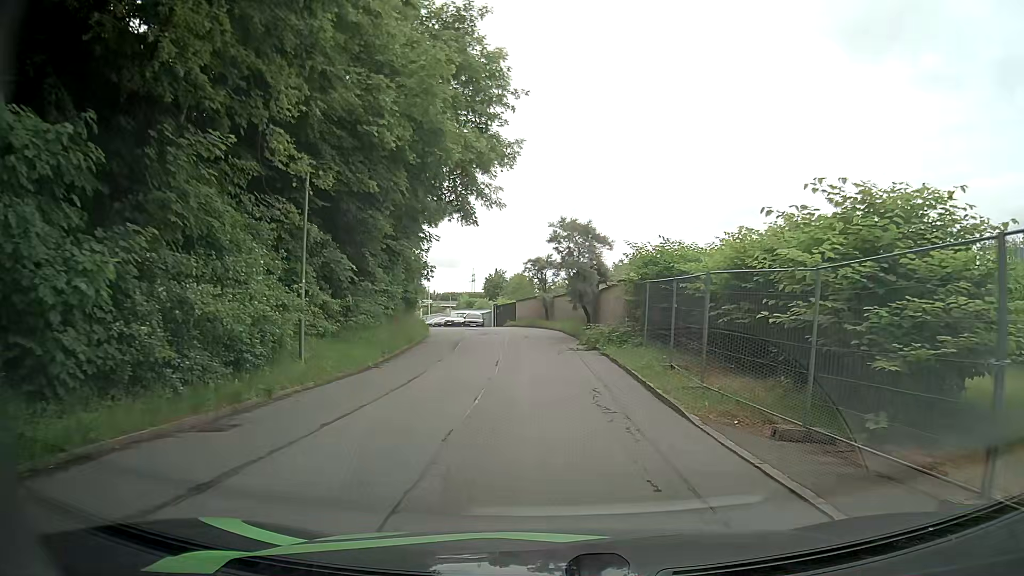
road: residential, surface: asphalt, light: Day
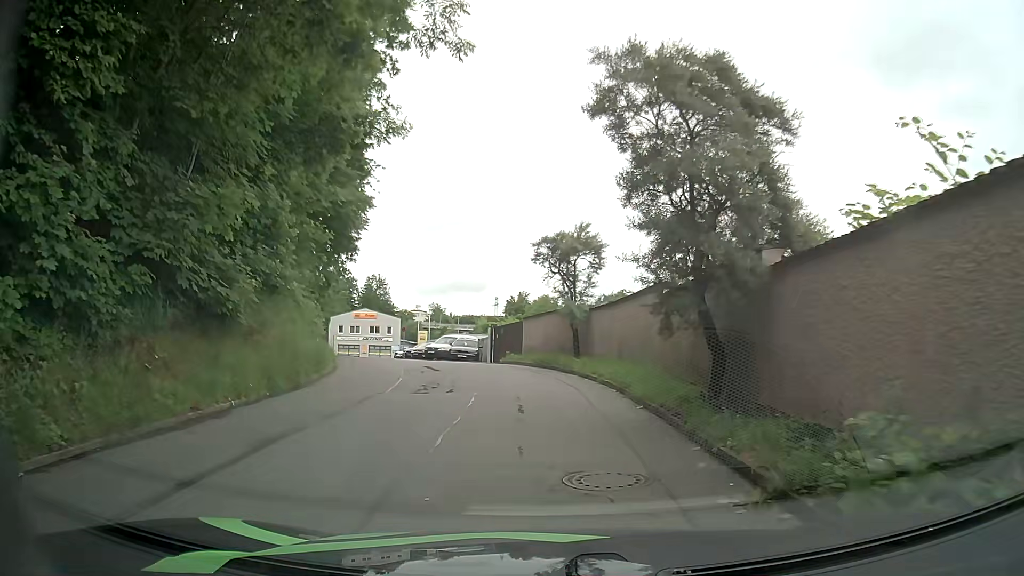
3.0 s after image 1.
(+0.3, +18.9) m; -1°
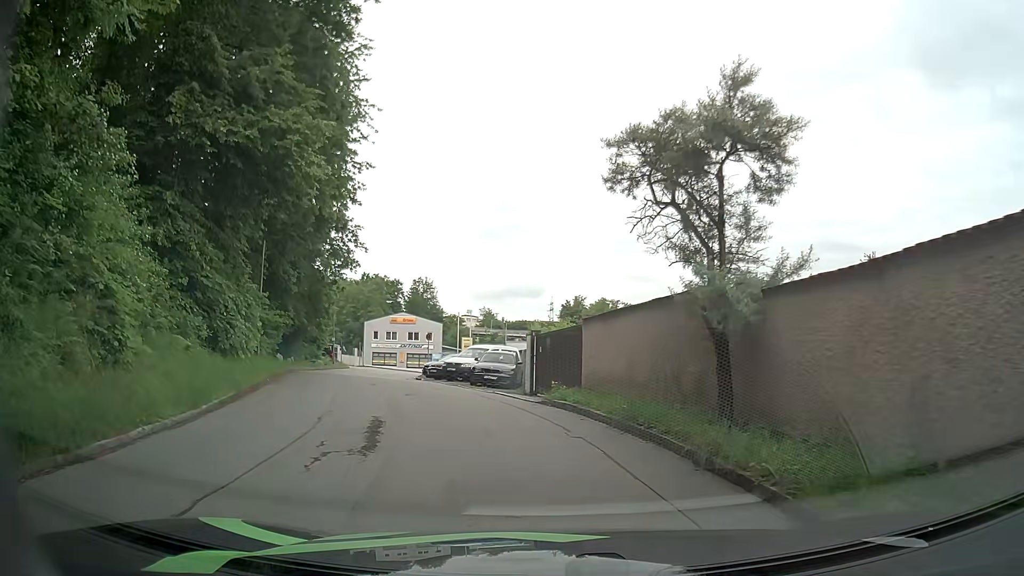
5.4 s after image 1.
(-0.3, +12.2) m; -4°
